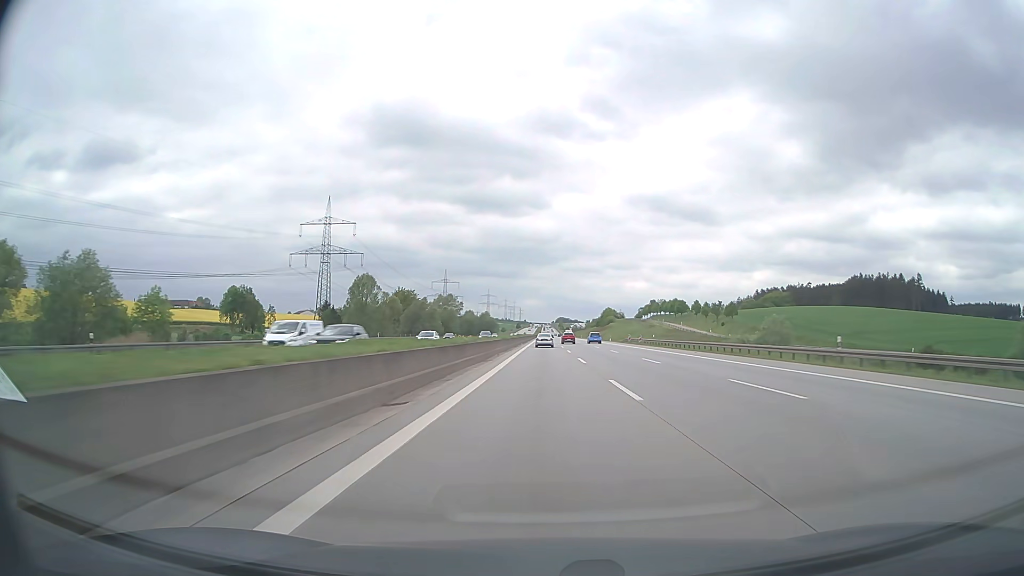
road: motorway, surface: asphalt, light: Day
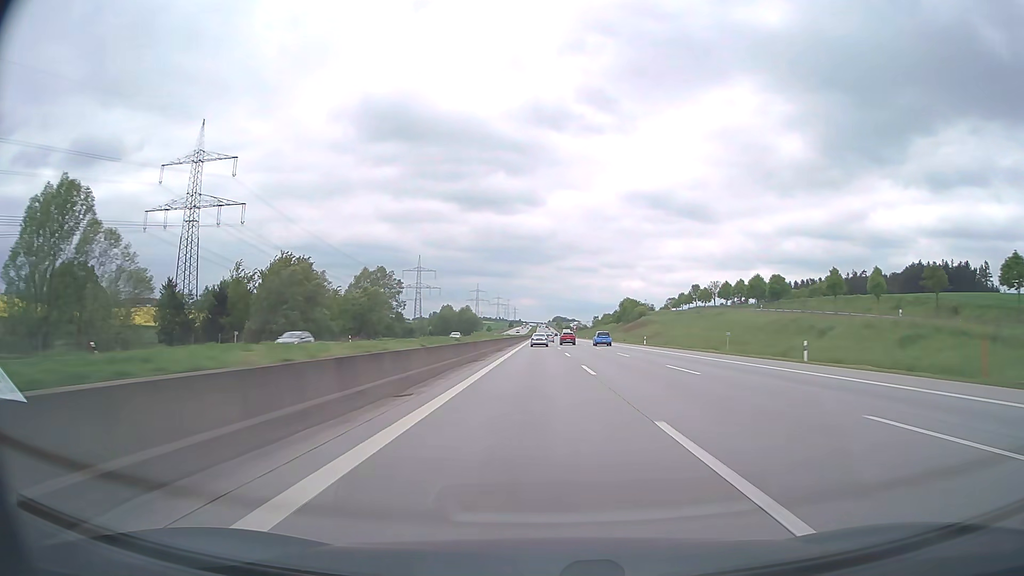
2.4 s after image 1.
(+0.4, +99.6) m; 0°
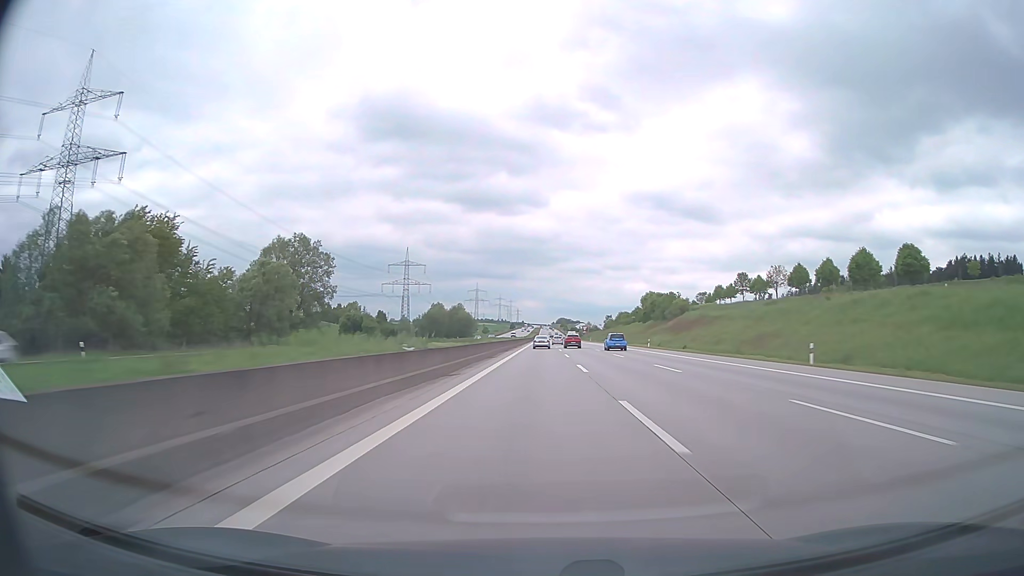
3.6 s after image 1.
(0.0, +51.3) m; 0°
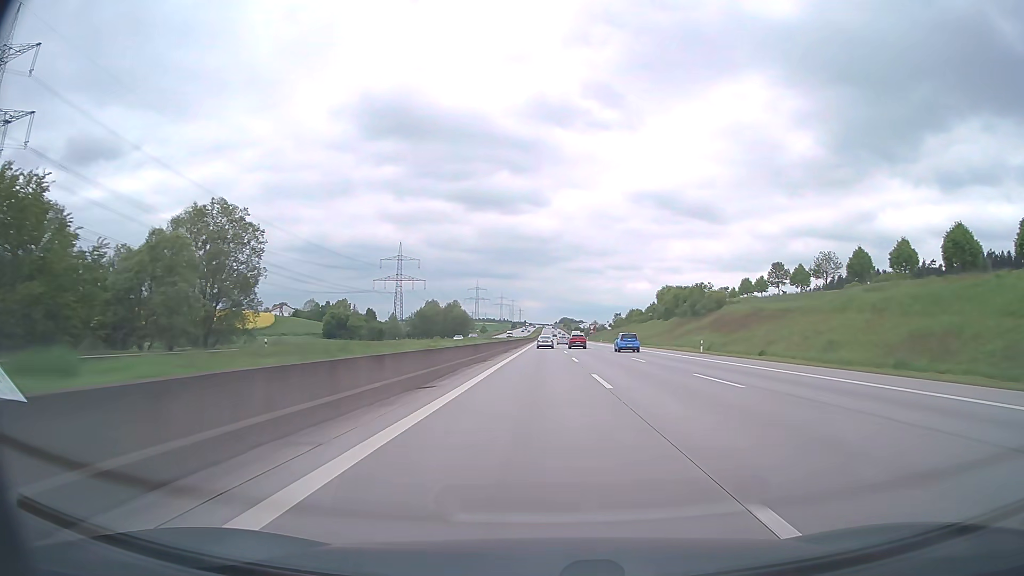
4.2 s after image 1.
(-0.1, +26.2) m; 0°
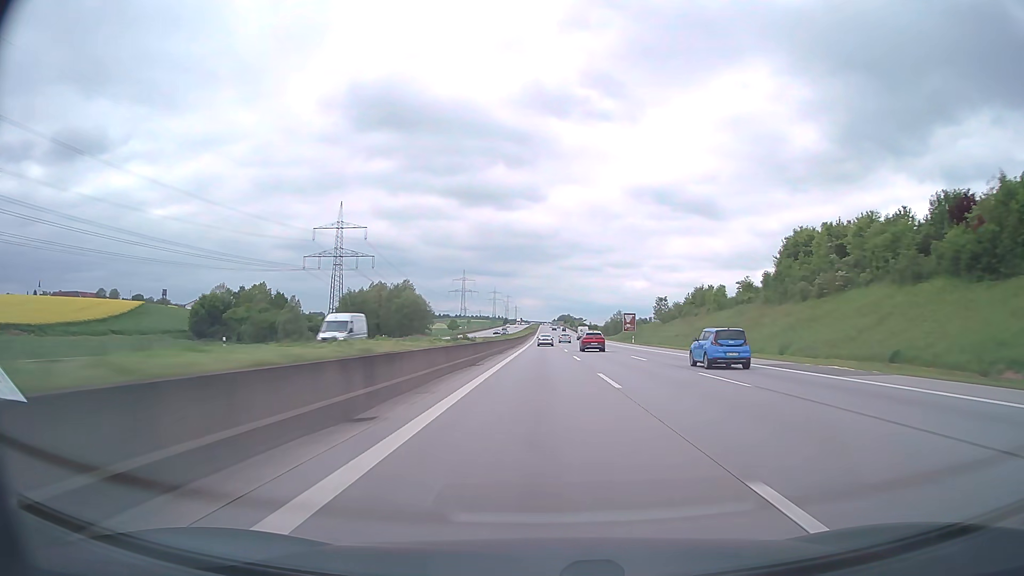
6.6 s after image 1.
(+0.1, +107.9) m; 0°
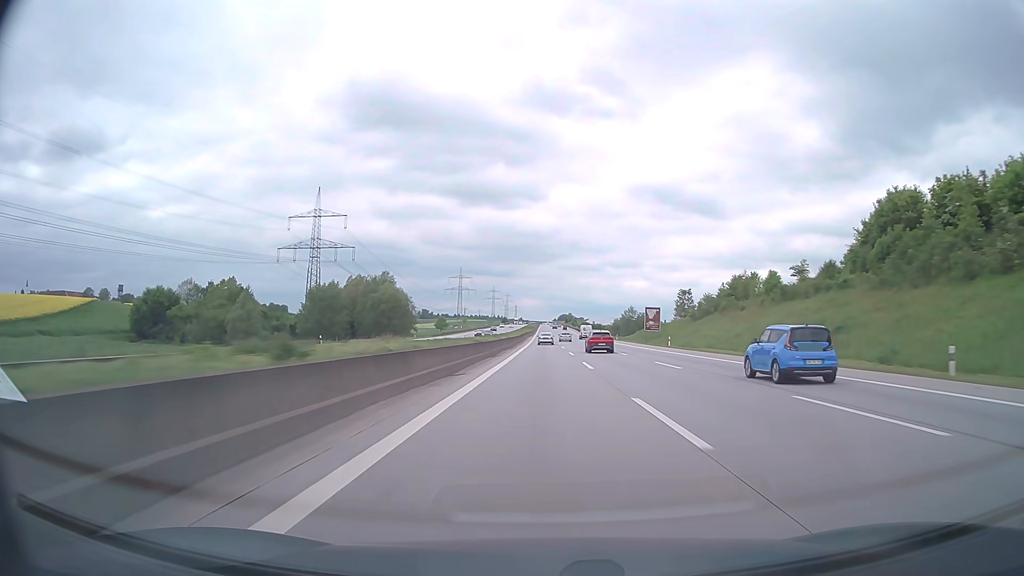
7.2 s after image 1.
(0.0, +27.7) m; 0°
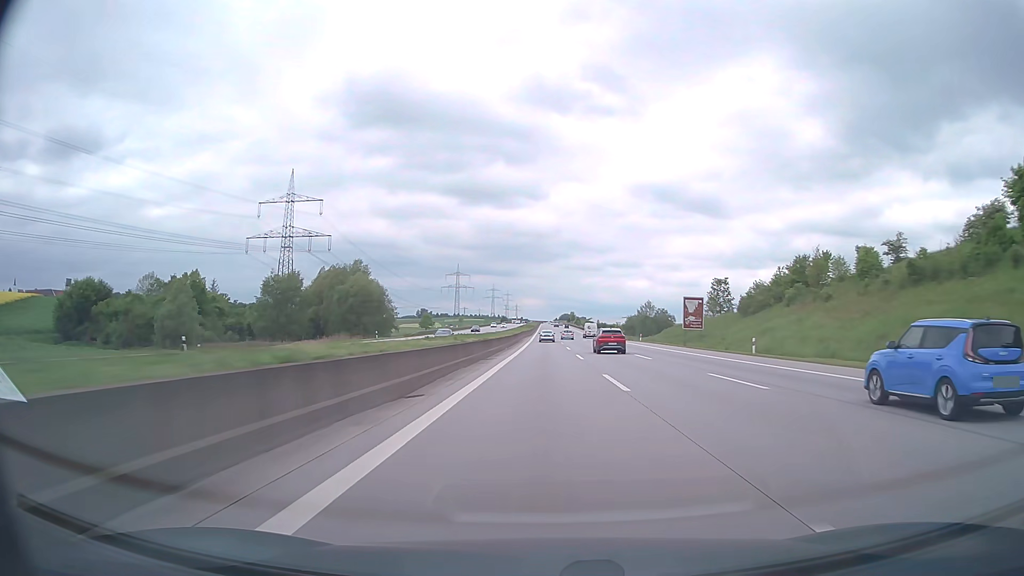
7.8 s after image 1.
(0.0, +28.0) m; 0°
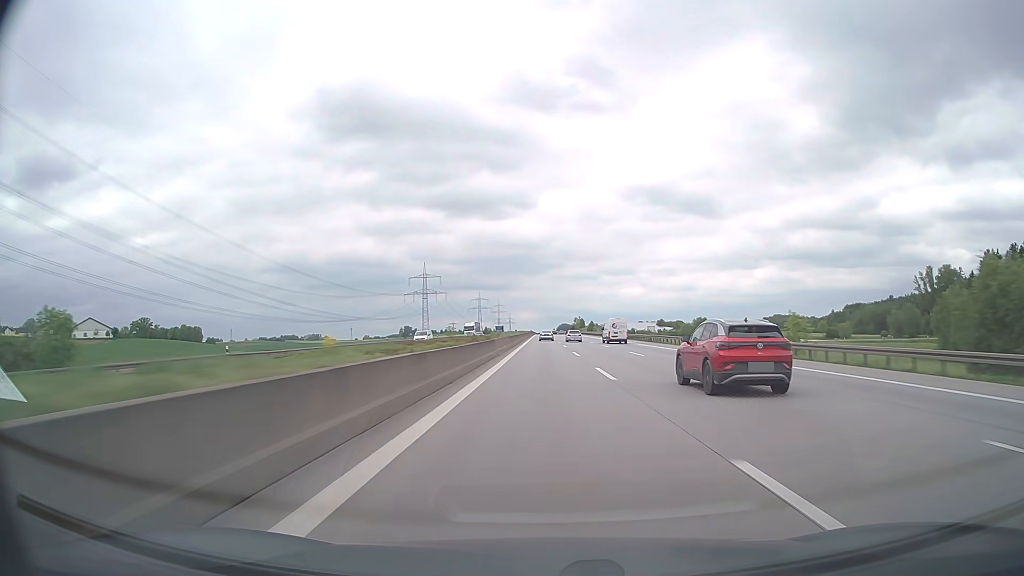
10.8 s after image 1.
(+0.4, +142.0) m; 0°
(0, +10) (0, +20) (0, +30) (0, +40) (0, +50) (0, +60) (0, +70) (0, +80) (0, +90) (0, +100) m
